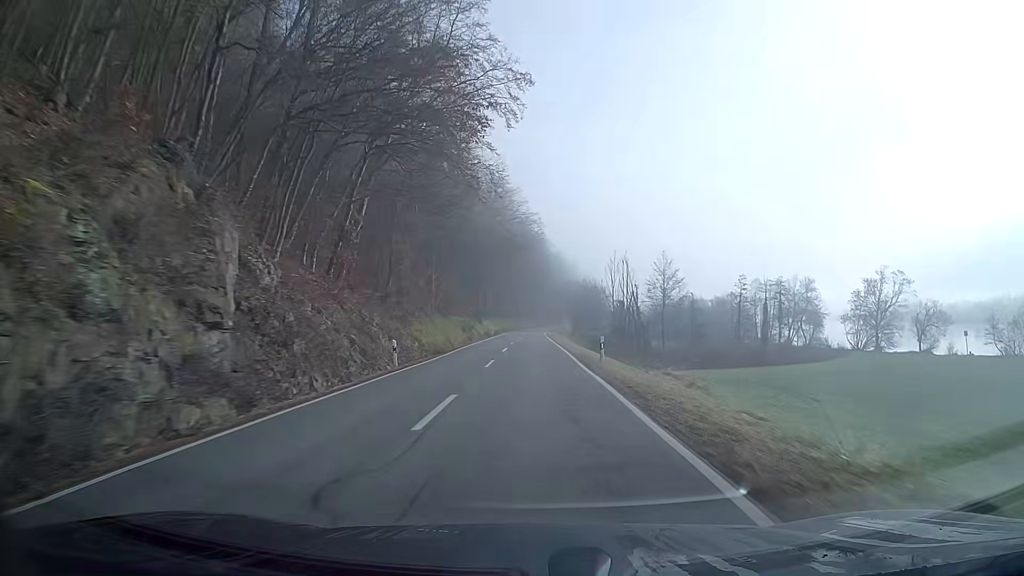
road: secondary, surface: asphalt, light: Day
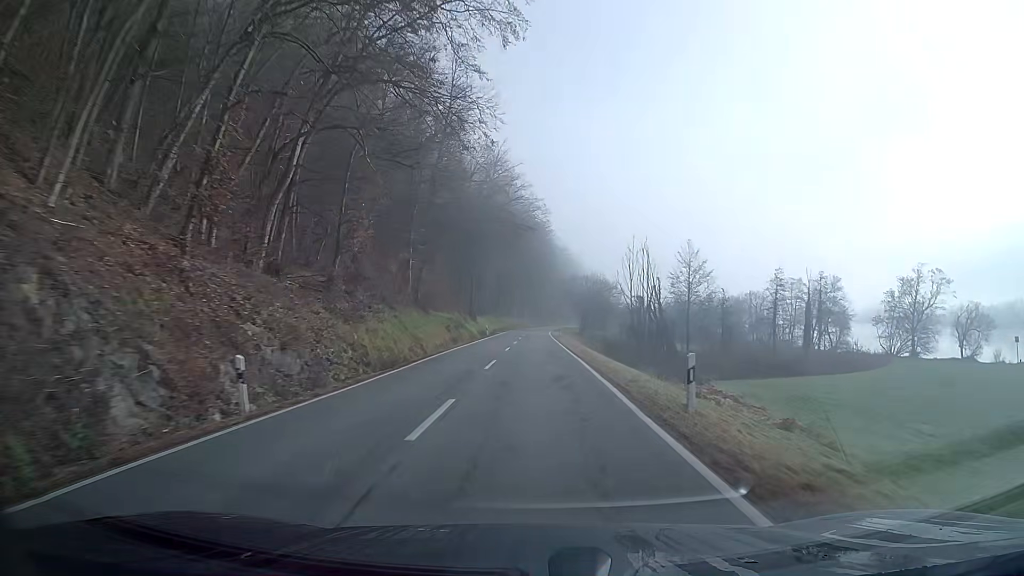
(0.0, +13.0) m; 0°
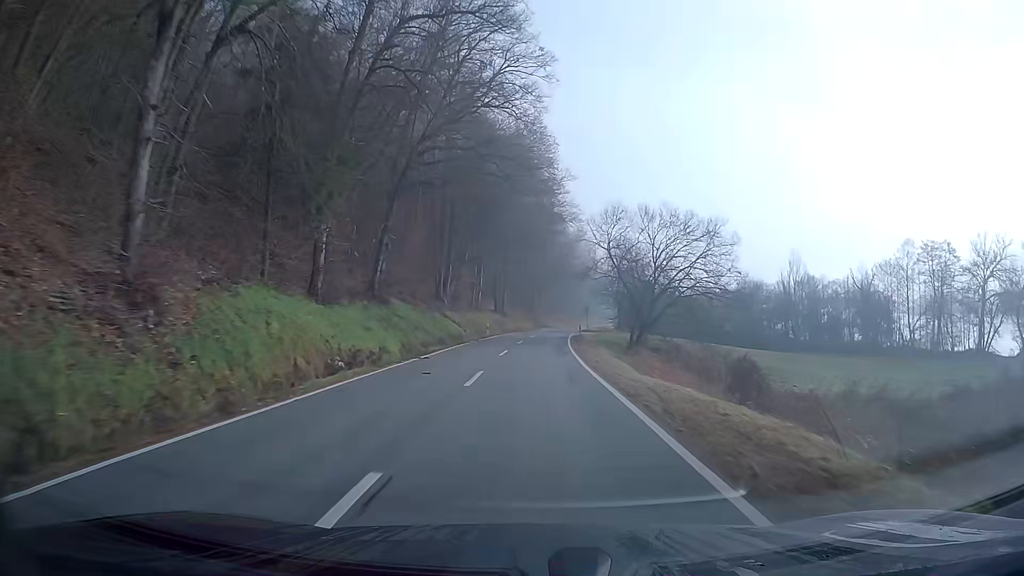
(+0.2, +65.8) m; +1°
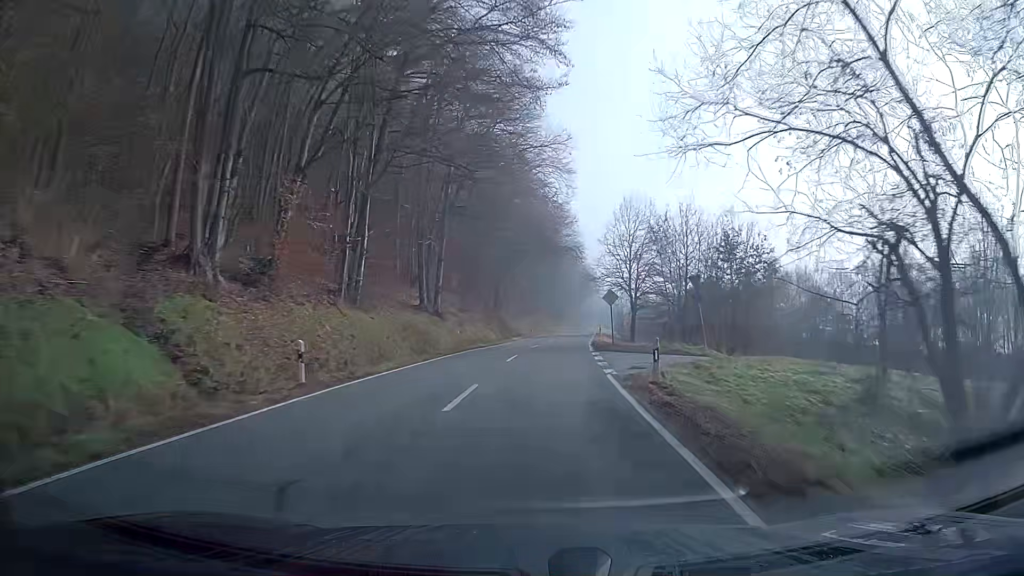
(+0.5, +39.9) m; +2°
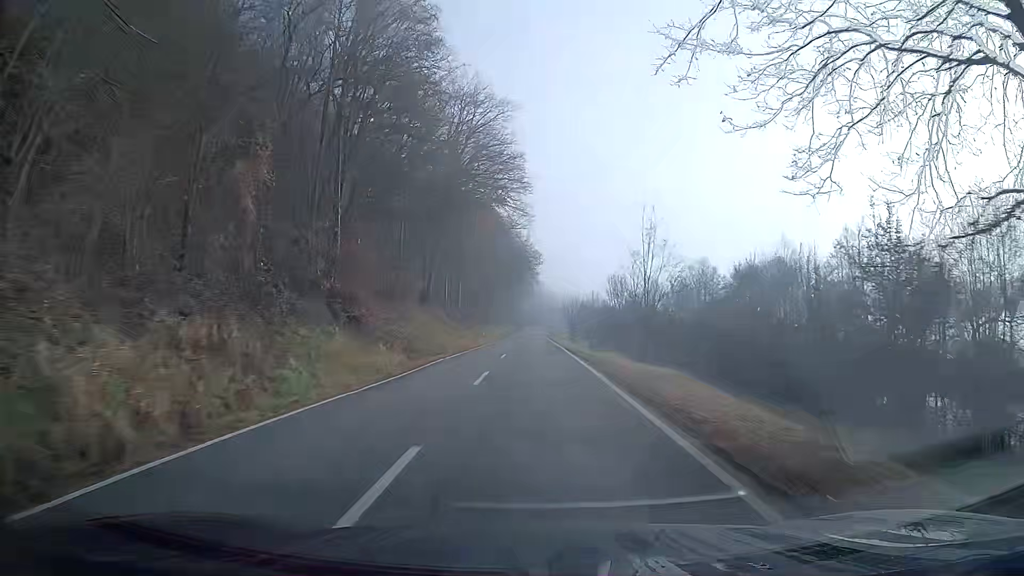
(+4.5, +66.9) m; +5°
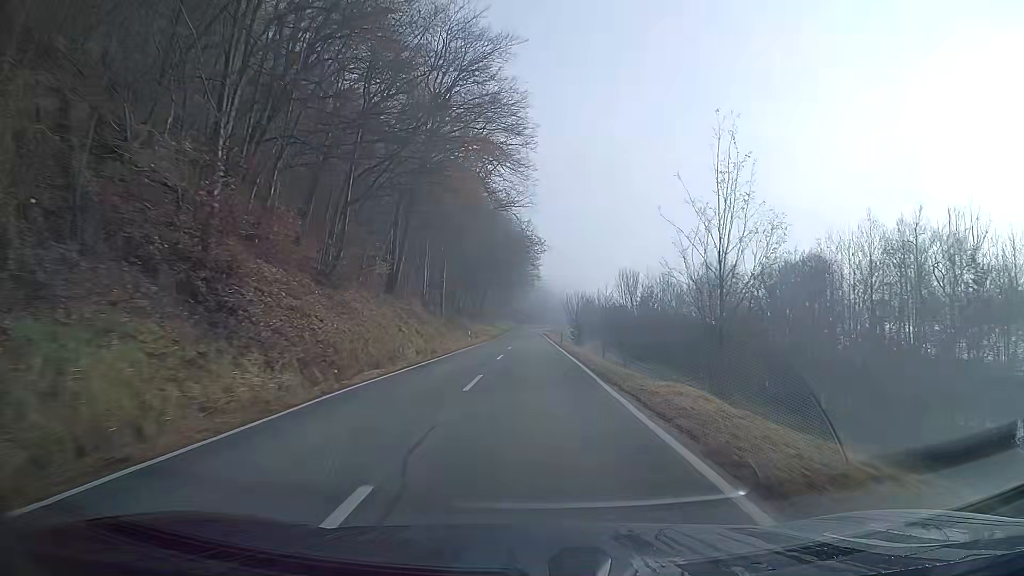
(0.0, +13.5) m; 0°
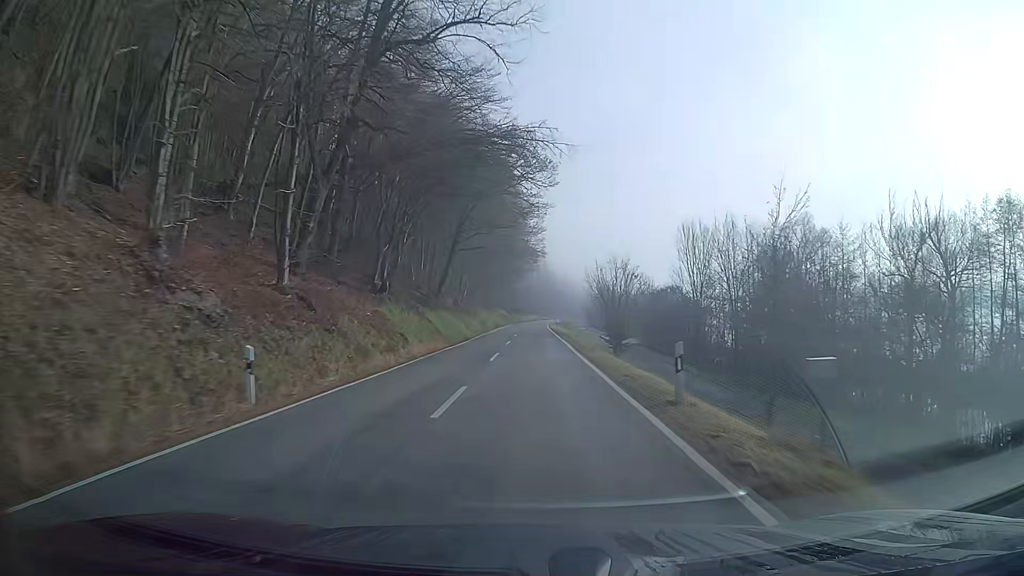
(0.0, +40.6) m; 0°
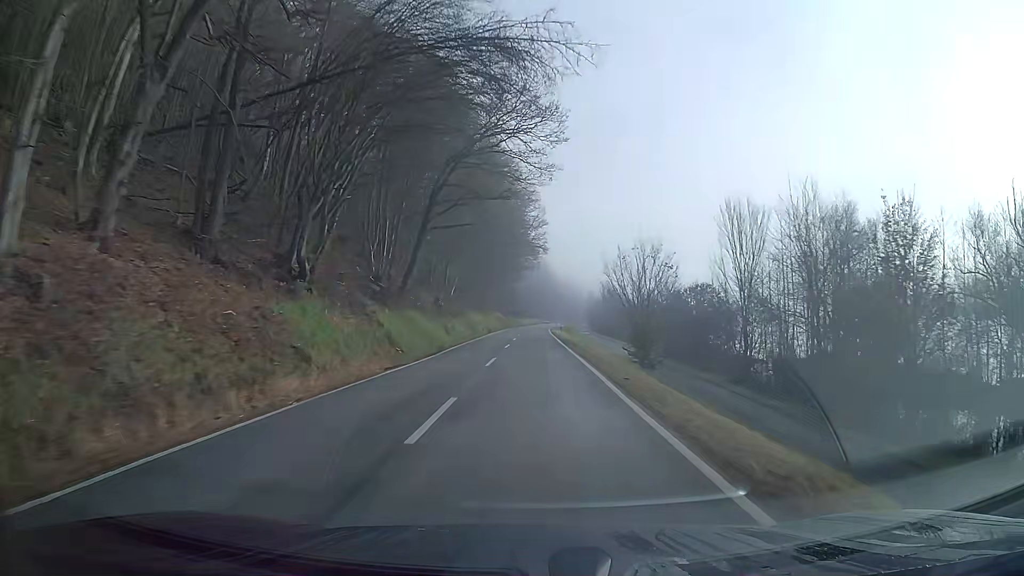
(0.0, +13.6) m; 0°
